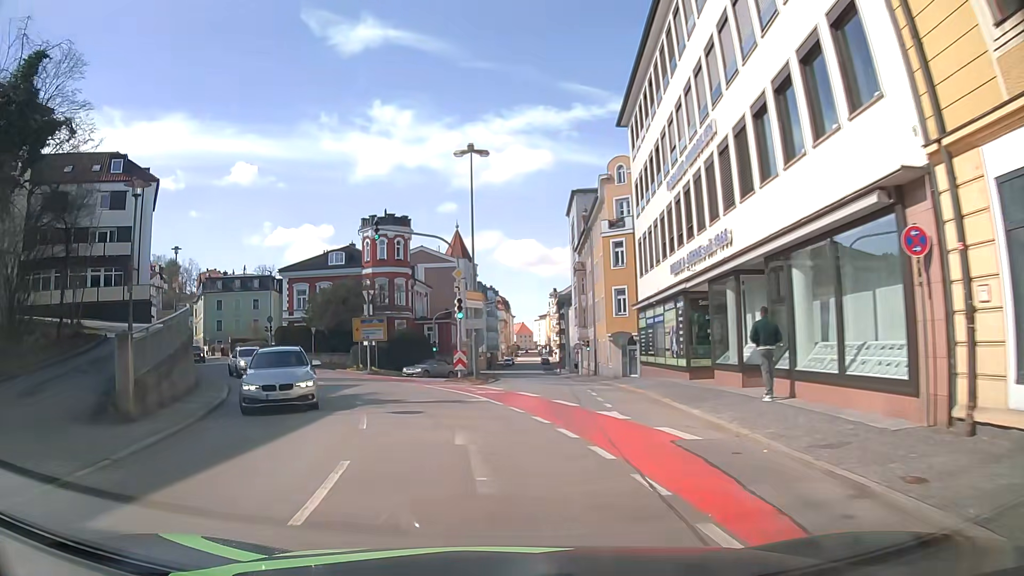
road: tertiary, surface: asphalt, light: Day
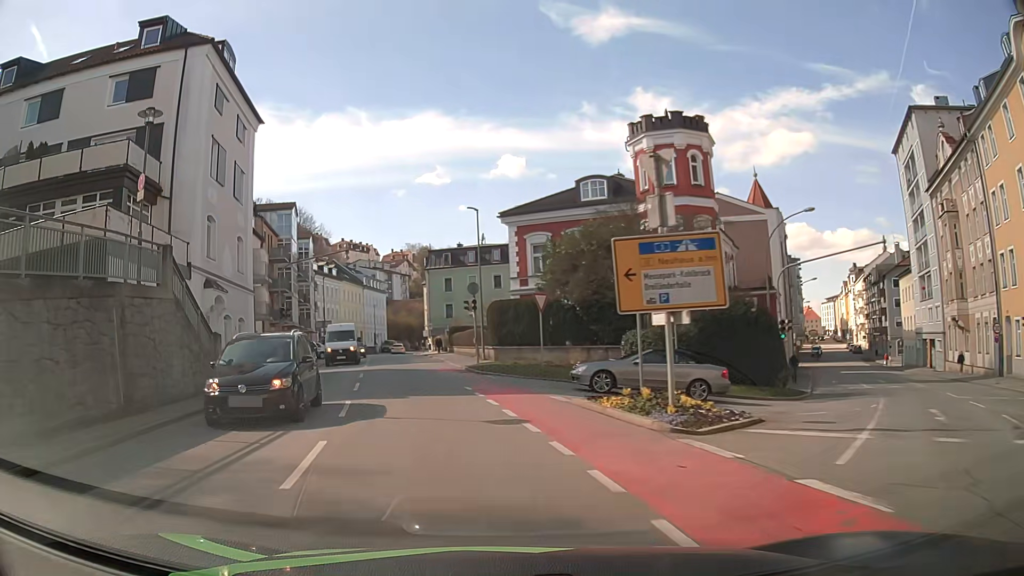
(-4.8, +26.3) m; -22°
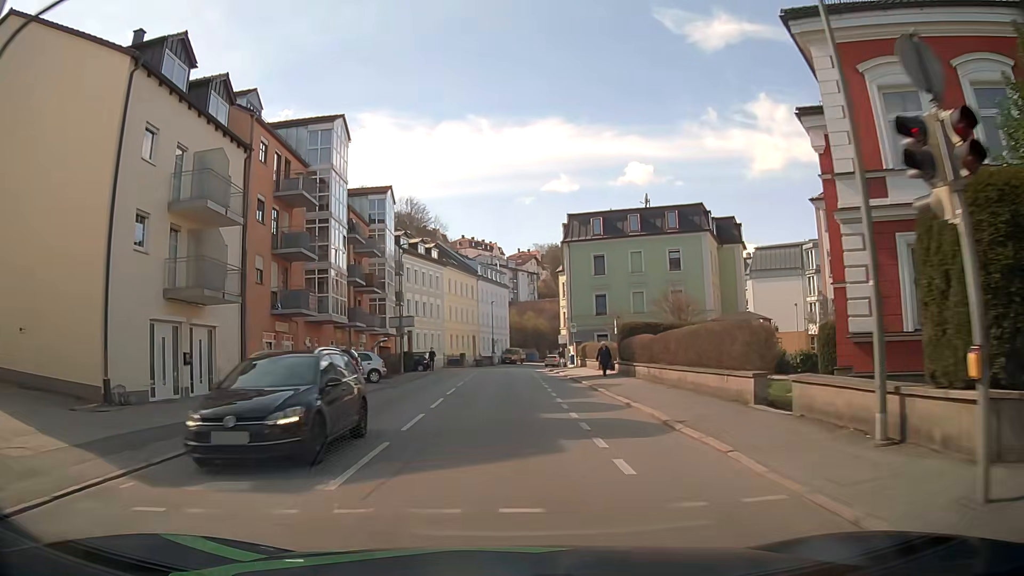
(-4.4, +28.2) m; -11°
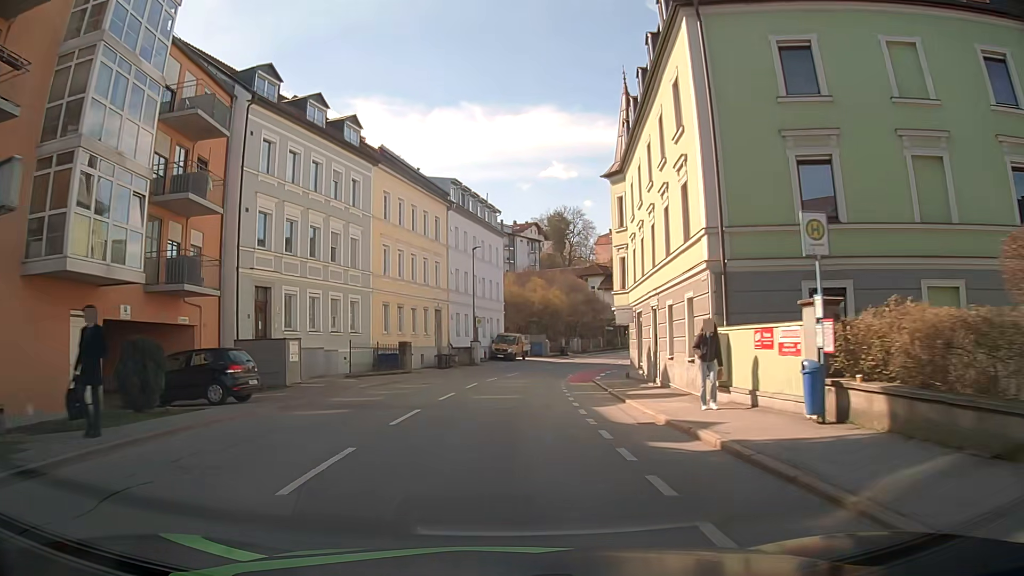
(-0.1, +39.4) m; +1°
(0, +10) (0, +20) (+1, +30) (+2, +40) (+5, +50) (+7, +59) (+11, +69) (+15, +77) (+21, +86) (+27, +94) m
